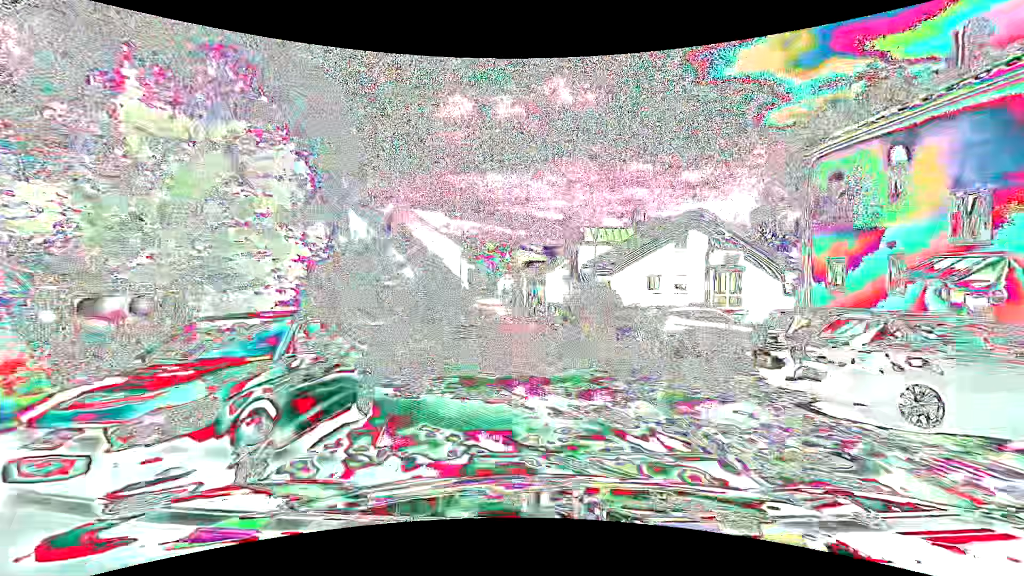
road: tertiary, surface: asphalt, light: Day
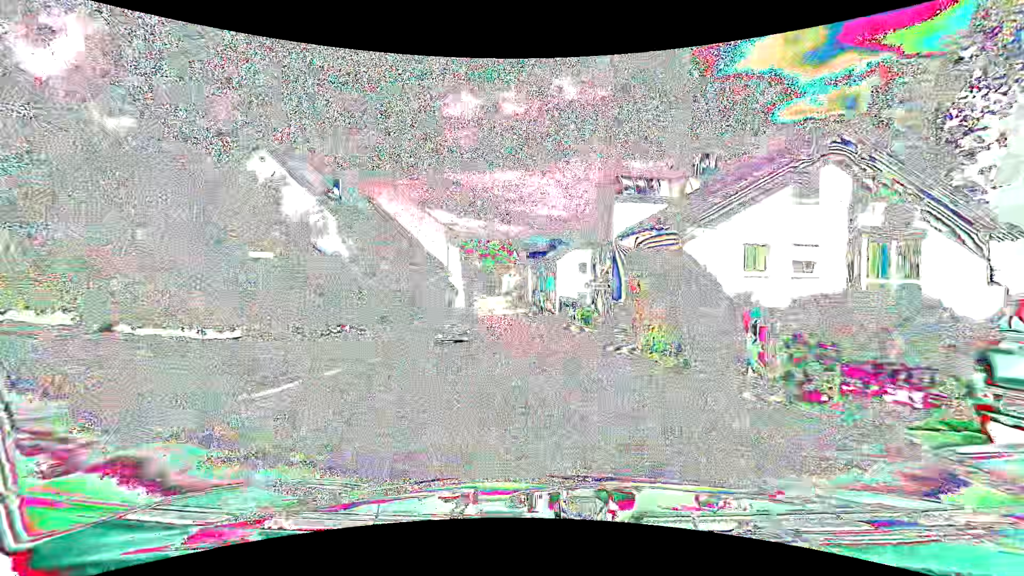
(-0.3, +15.2) m; -1°
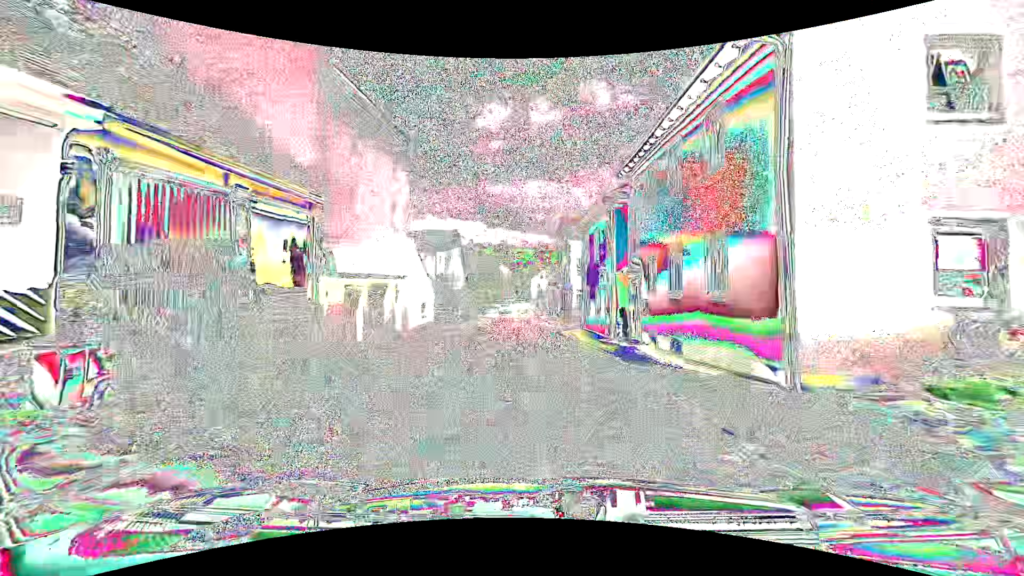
(-1.8, +40.4) m; -5°
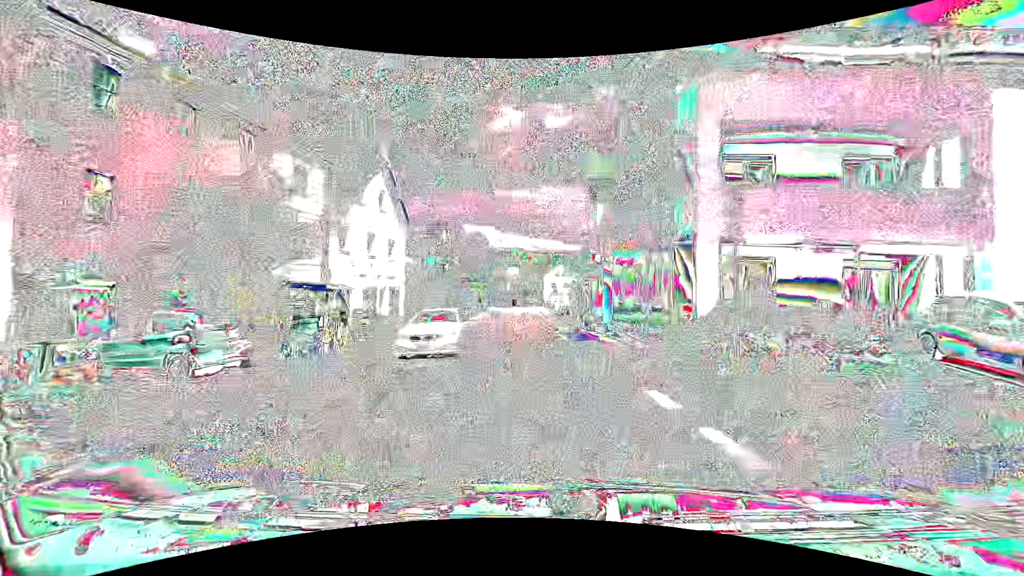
(-0.2, +34.8) m; -1°
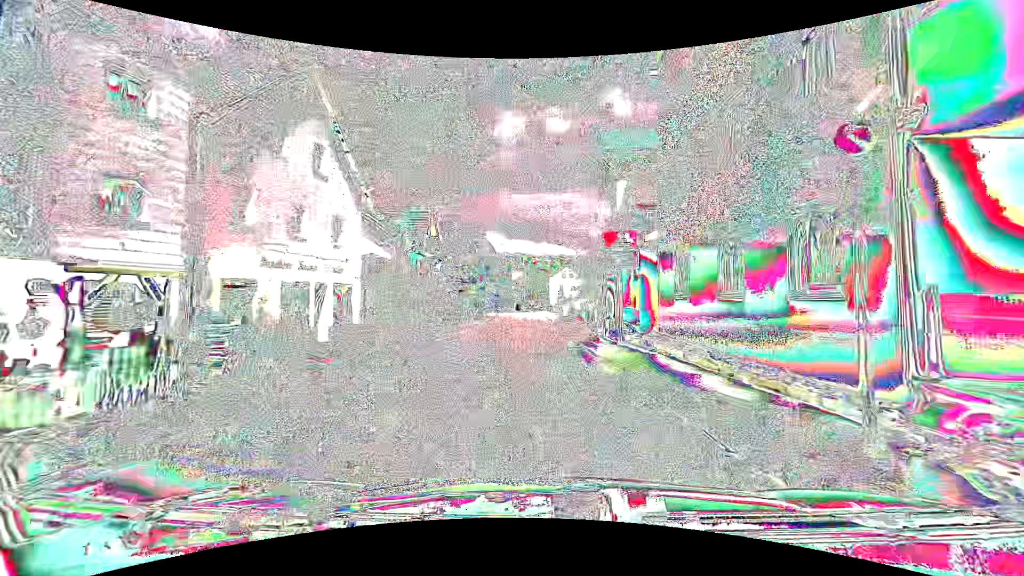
(0.0, +9.0) m; -1°
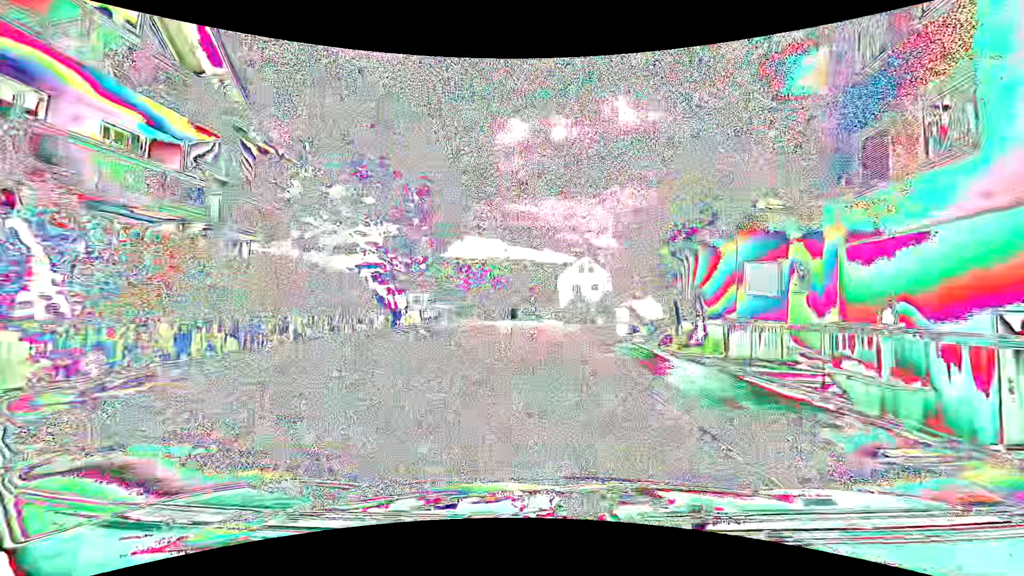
(-0.3, +36.7) m; 0°
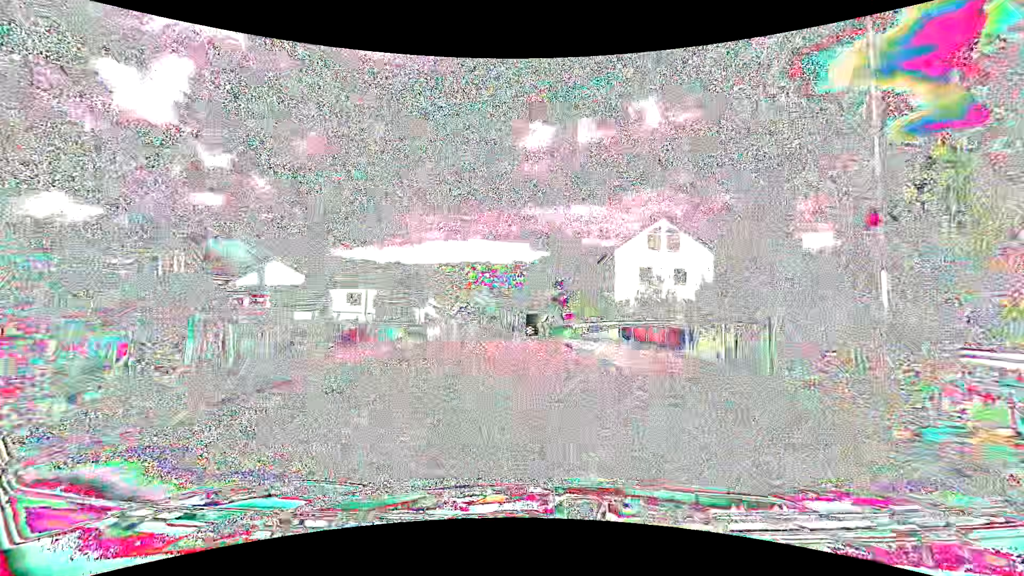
(-0.7, +35.4) m; -3°
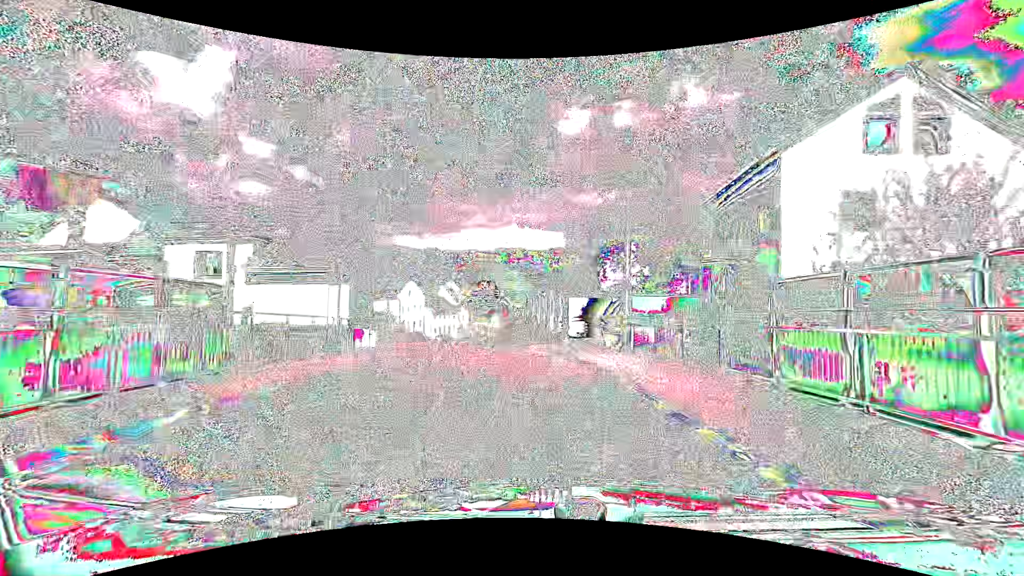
(-0.9, +23.6) m; -5°
